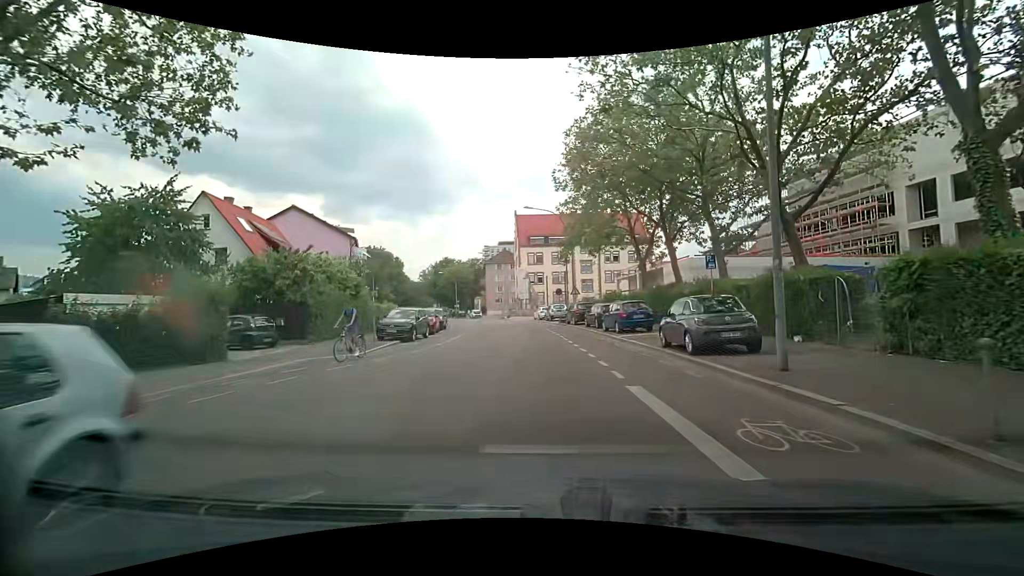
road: tertiary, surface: asphalt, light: Day
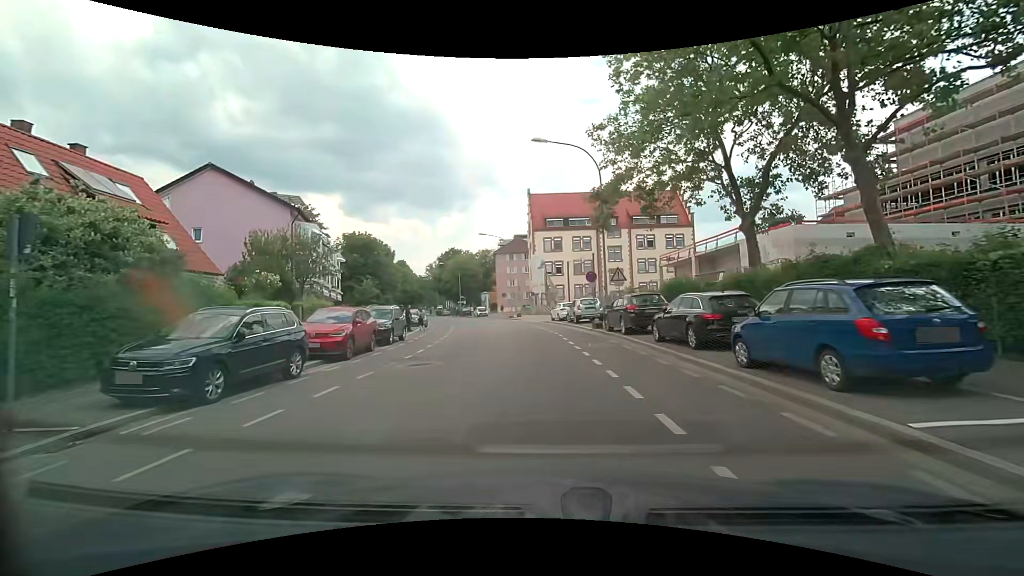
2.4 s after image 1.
(-0.2, +16.2) m; -2°
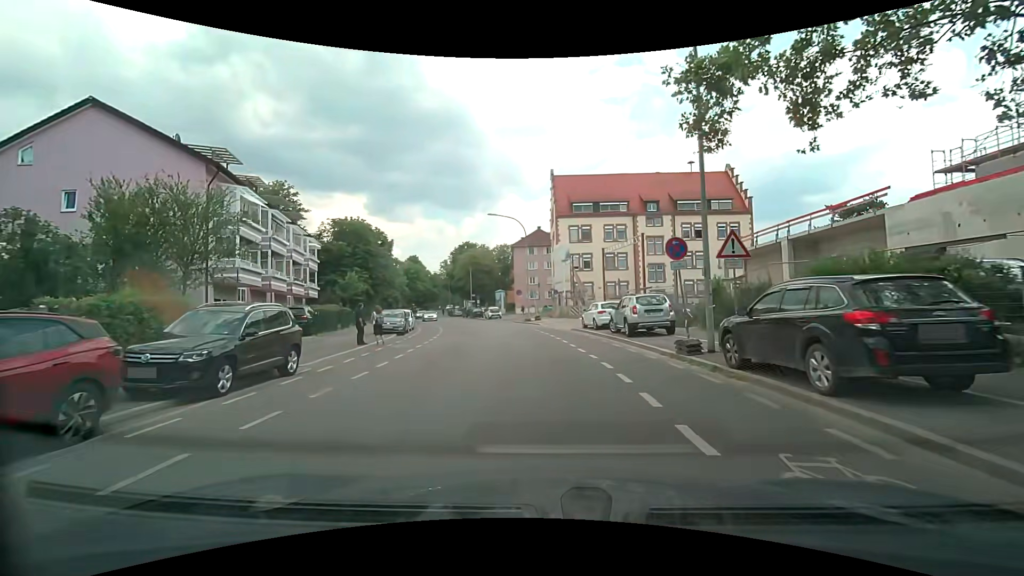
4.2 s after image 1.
(-0.2, +12.6) m; -3°
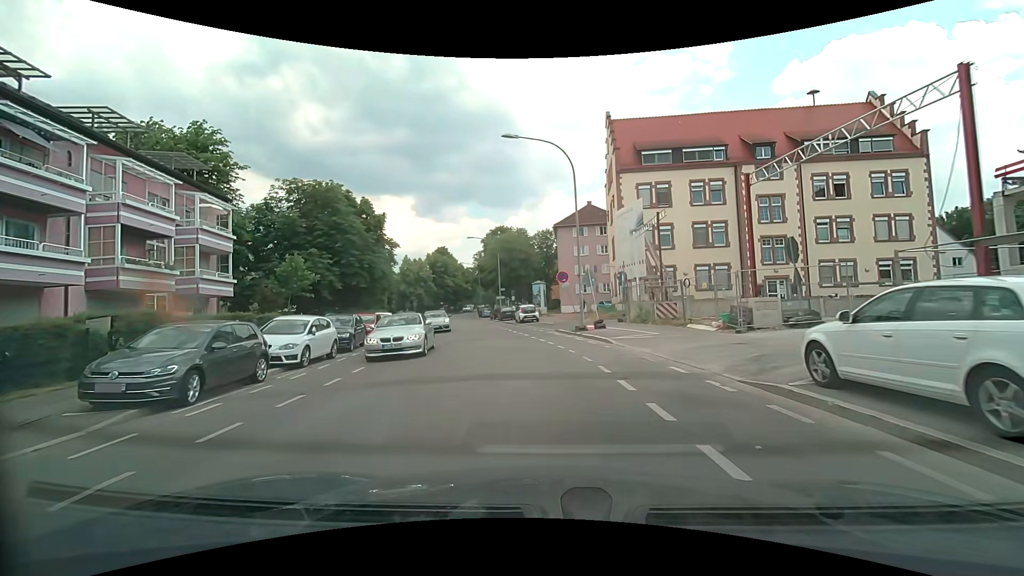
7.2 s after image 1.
(-0.6, +20.5) m; -5°
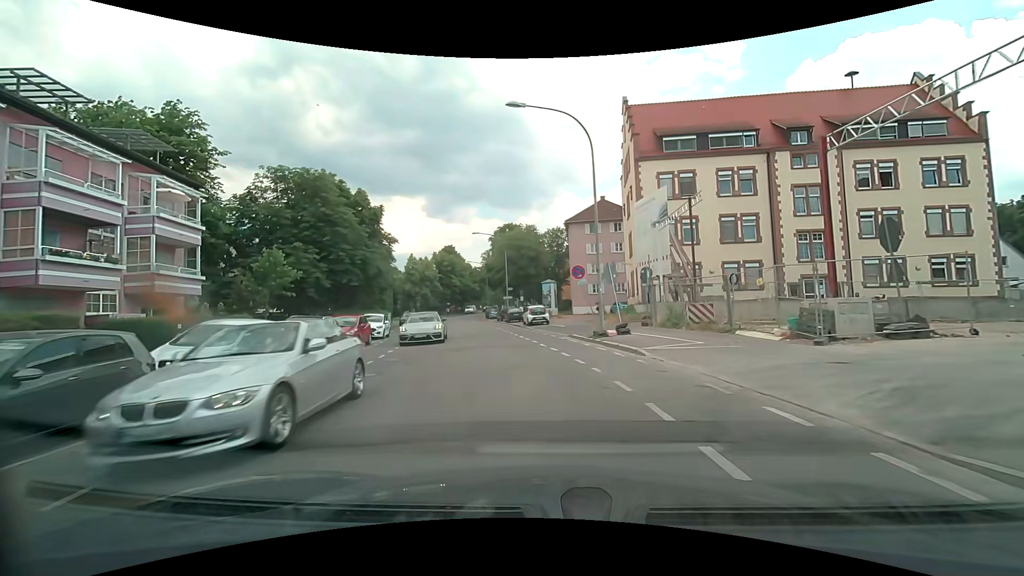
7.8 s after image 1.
(0.0, +4.0) m; -1°
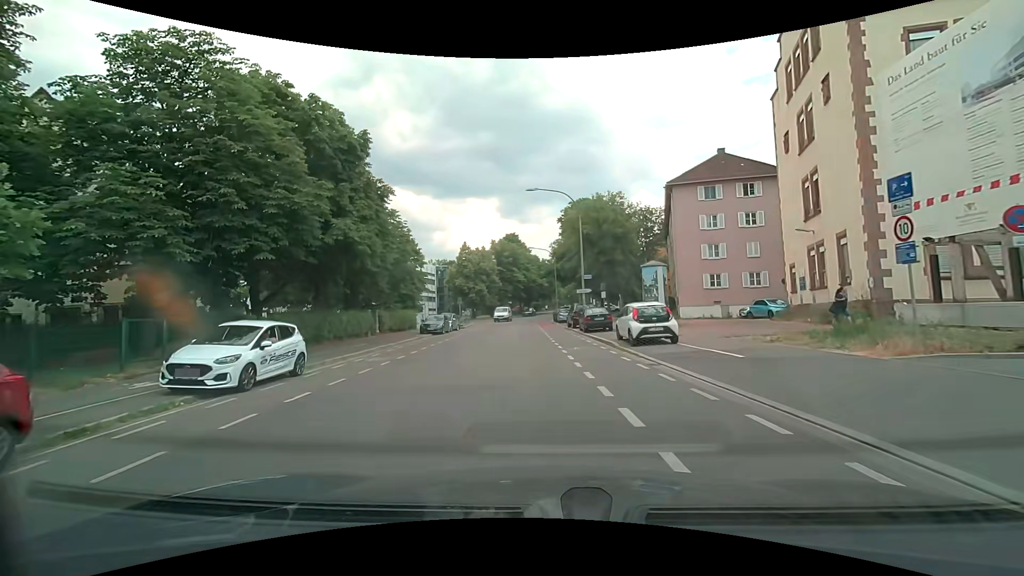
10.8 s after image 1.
(-1.5, +19.8) m; -8°
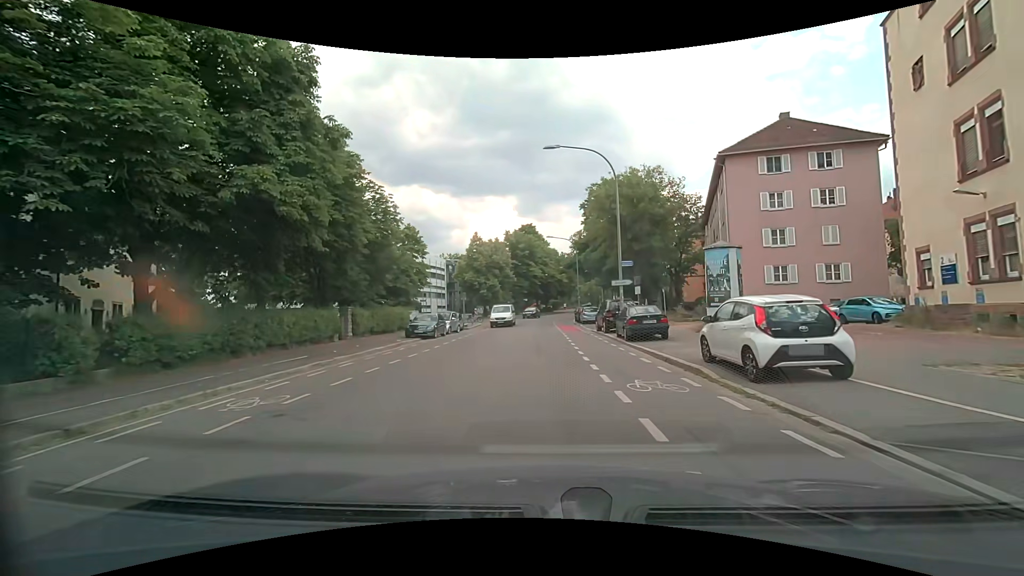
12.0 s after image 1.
(-0.3, +8.7) m; -3°
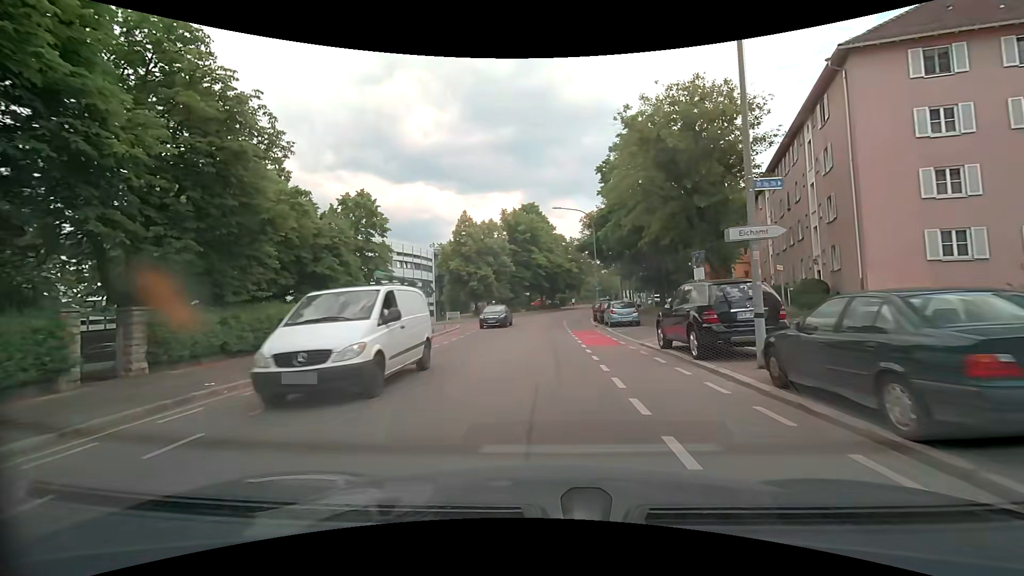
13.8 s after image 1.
(0.0, +15.2) m; -1°
(0, +10) (0, +20) (0, +30) (0, +40) (+1, +50) (+3, +60) (+5, +70) (+8, +79) (+10, +89) (+12, +99) m
